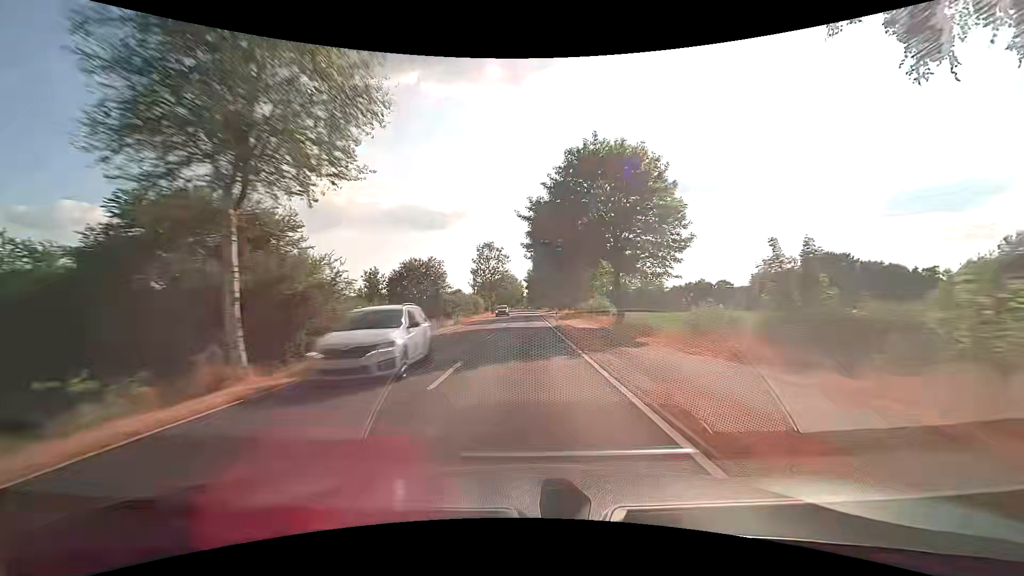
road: secondary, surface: asphalt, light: Day
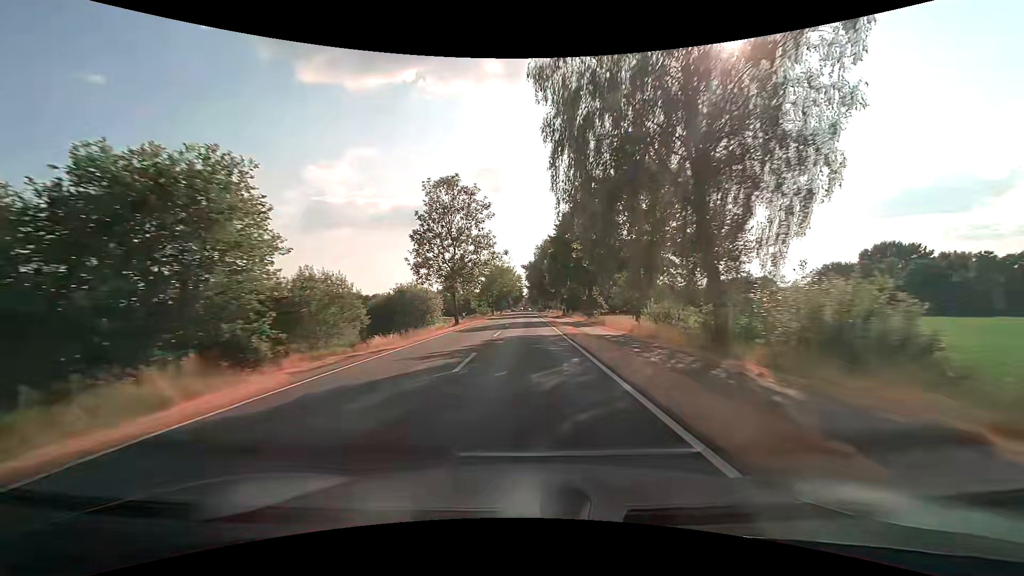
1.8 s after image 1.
(0.0, +47.1) m; 0°
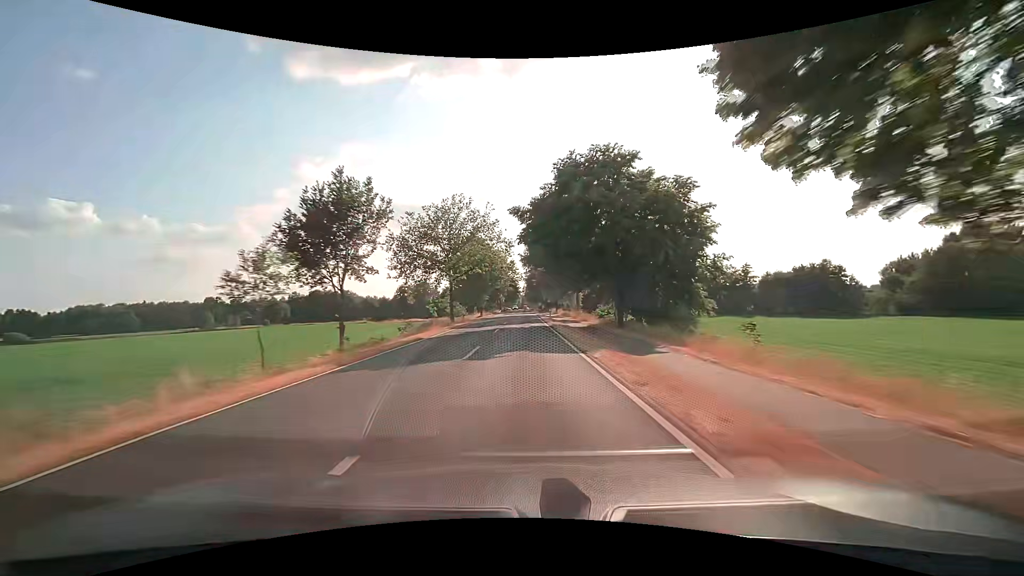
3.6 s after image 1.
(+0.1, +46.9) m; 0°
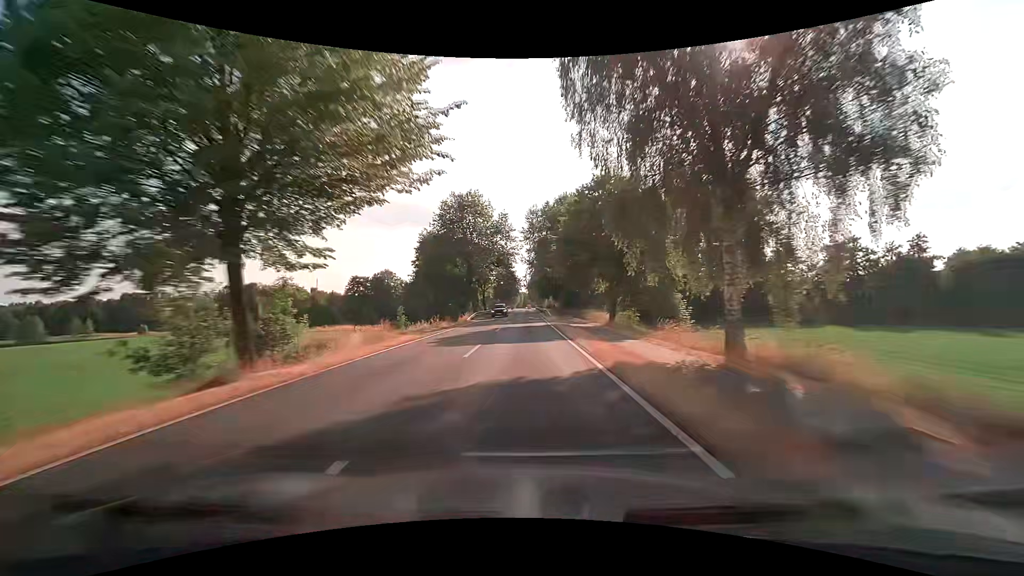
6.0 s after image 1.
(-0.3, +61.8) m; 0°
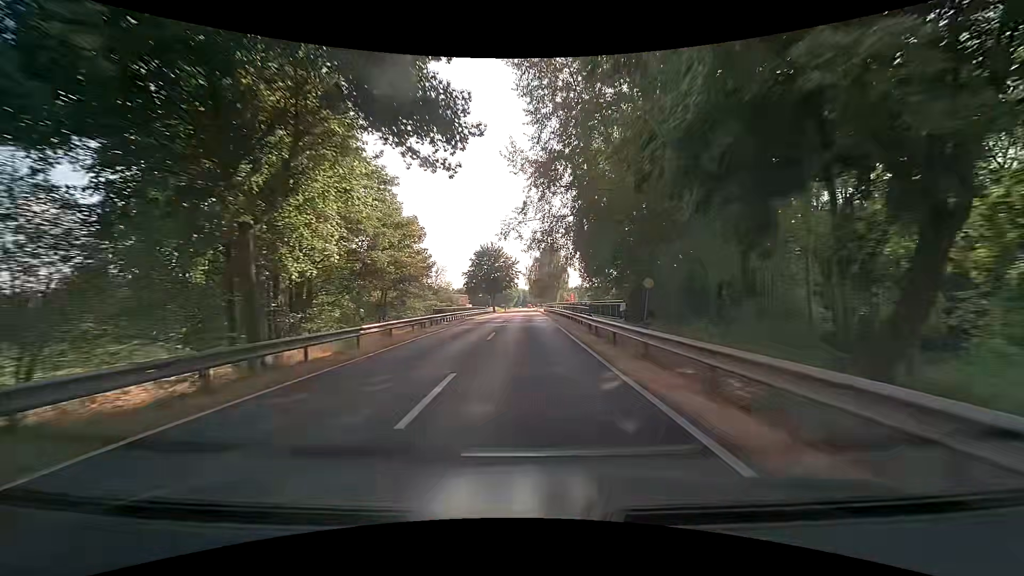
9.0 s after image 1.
(+0.2, +68.3) m; 0°
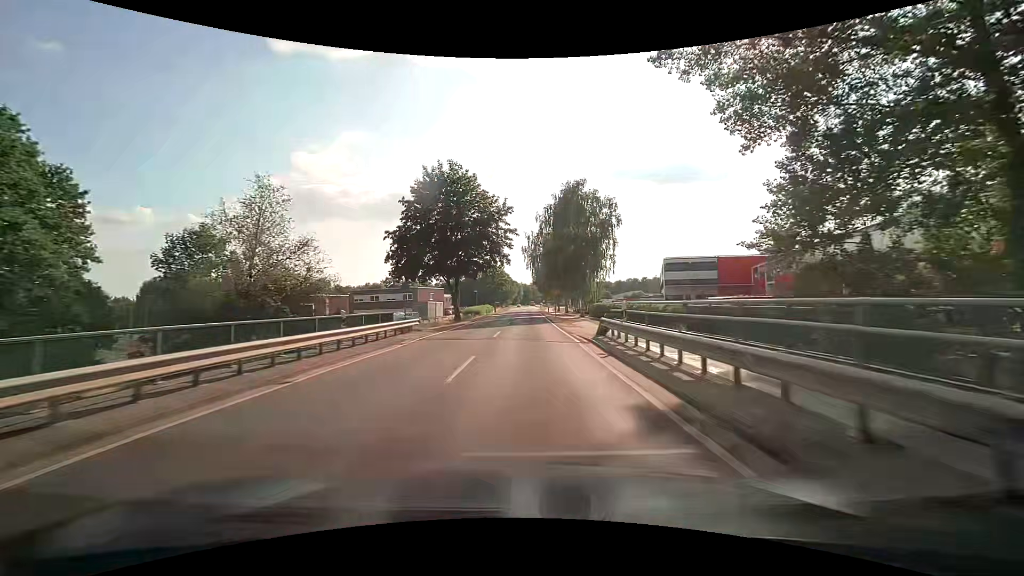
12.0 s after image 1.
(-0.2, +56.8) m; 0°
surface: paved
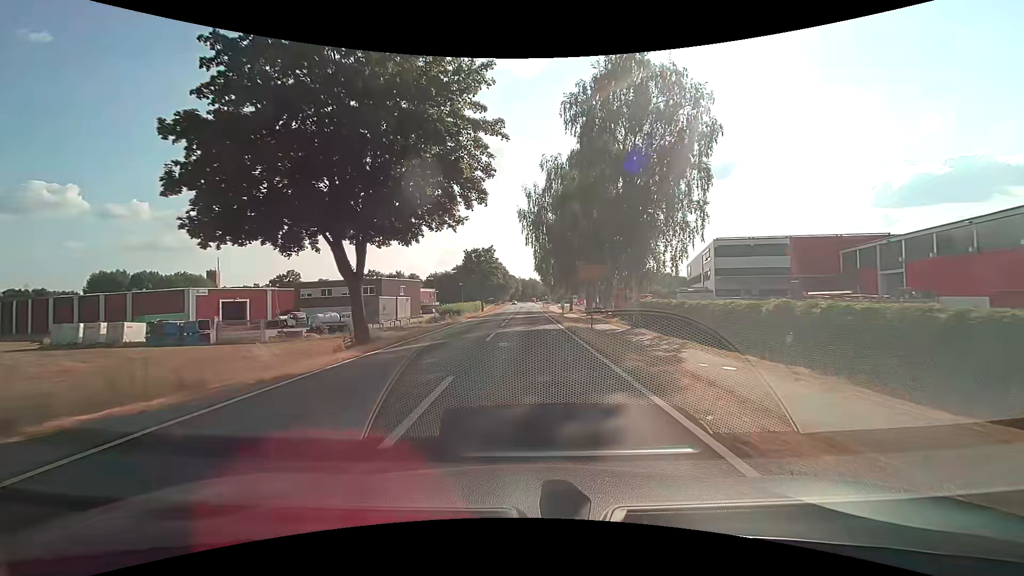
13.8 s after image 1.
(-0.1, +27.3) m; 0°
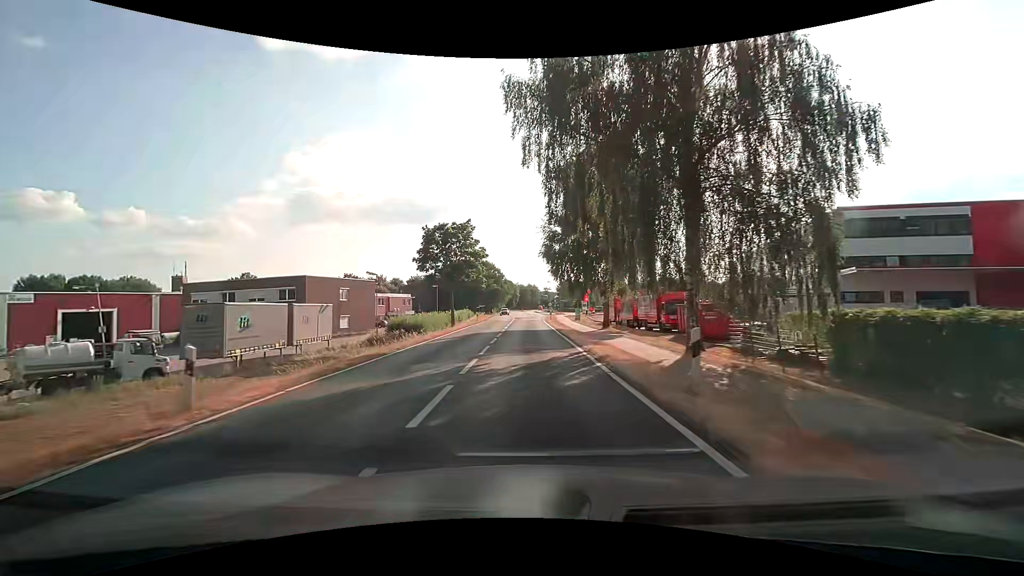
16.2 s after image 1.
(+0.1, +29.4) m; +1°
(0, +10) (0, +20) (0, +30) (0, +40) (0, +50) (0, +60) (0, +70) (+1, +80) (+1, +90) (+1, +100) m
